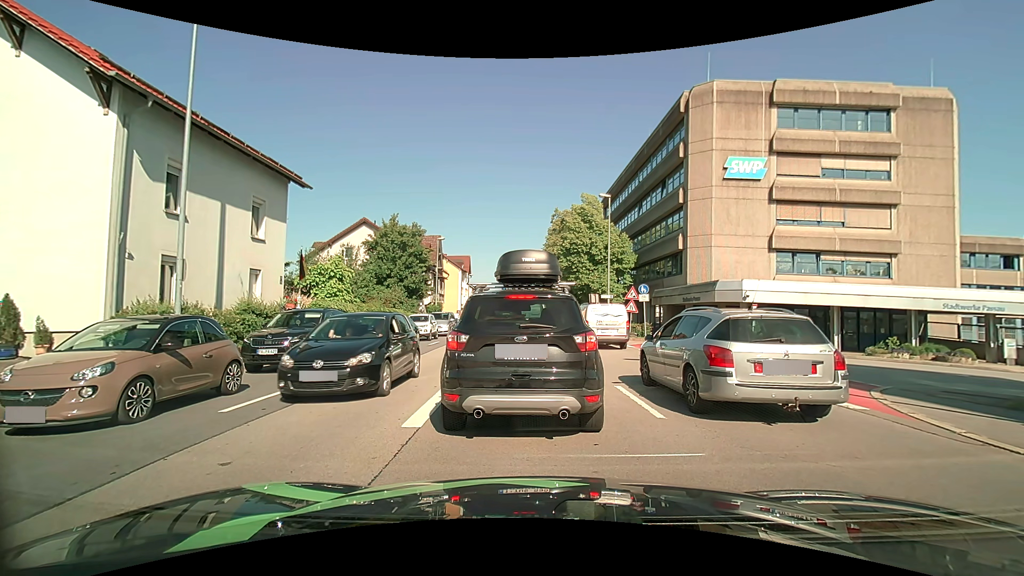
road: primary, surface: asphalt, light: Day
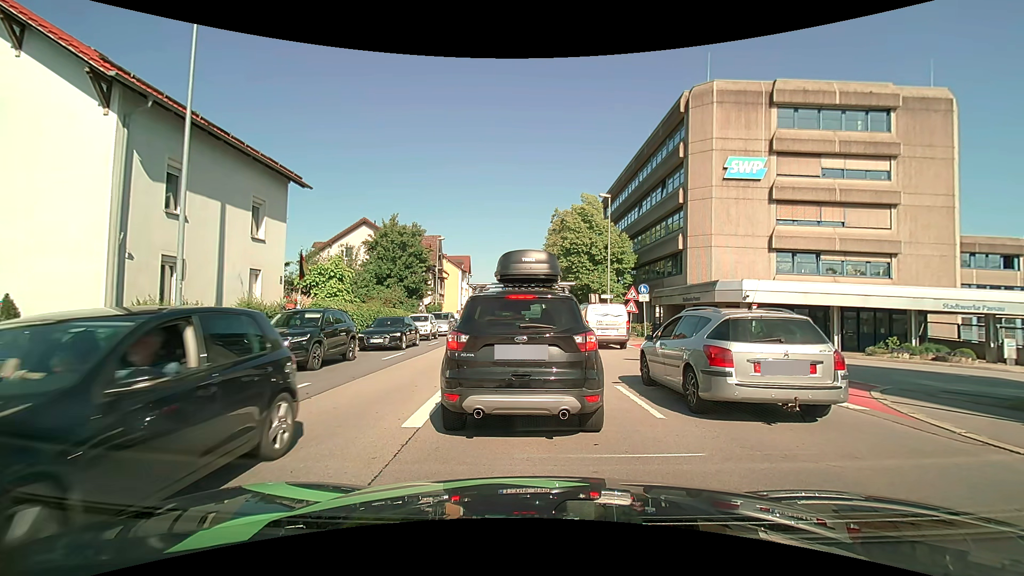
(0.0, 0.0) m; 0°
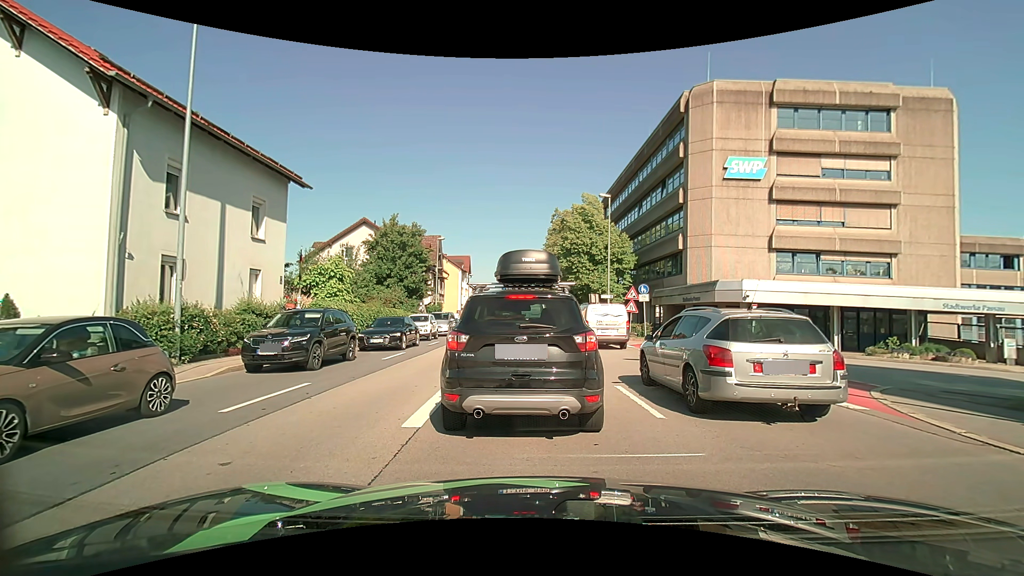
(0.0, 0.0) m; 0°
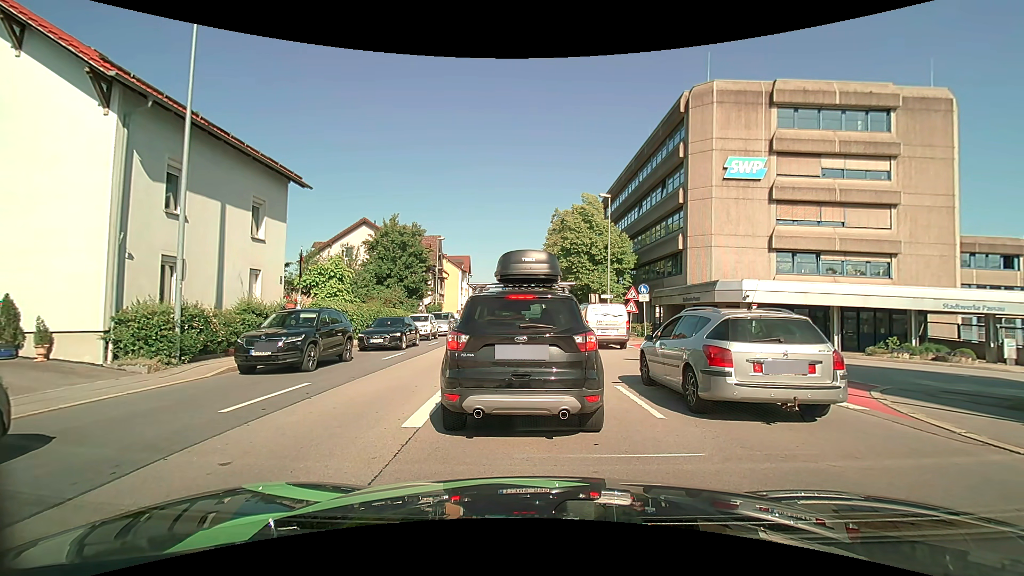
(0.0, 0.0) m; 0°
